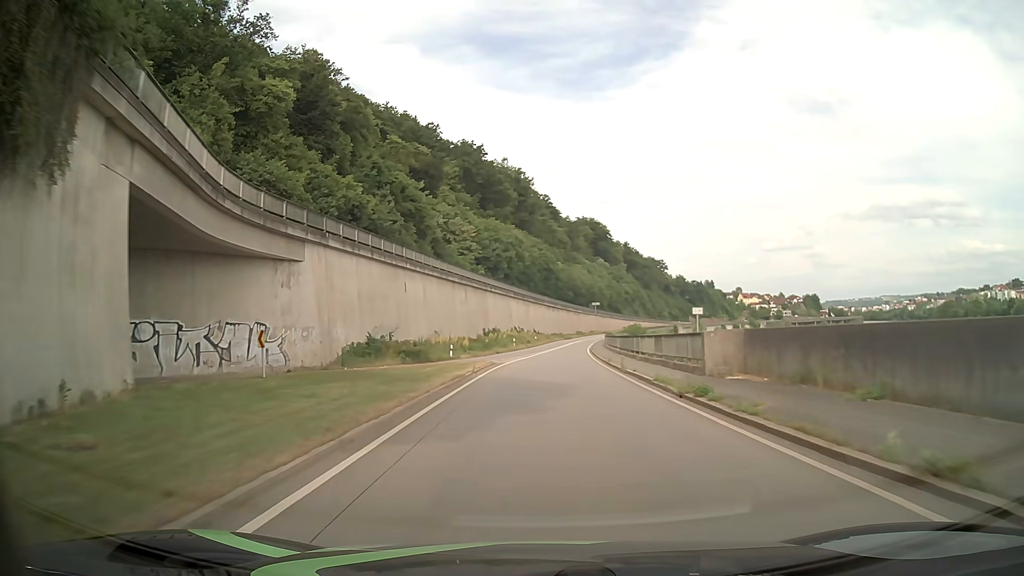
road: primary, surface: asphalt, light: Day
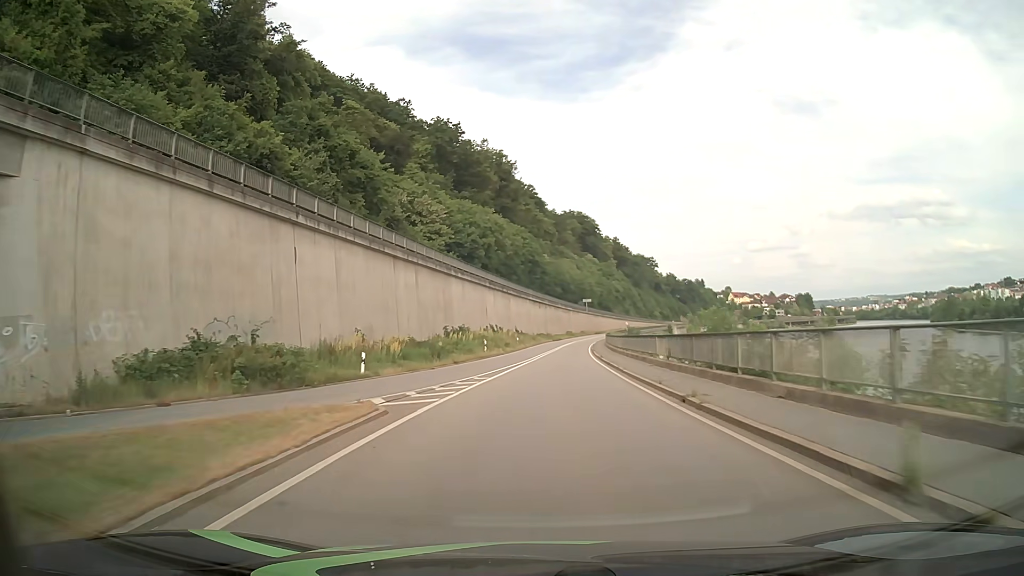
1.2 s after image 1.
(+0.2, +21.5) m; +1°
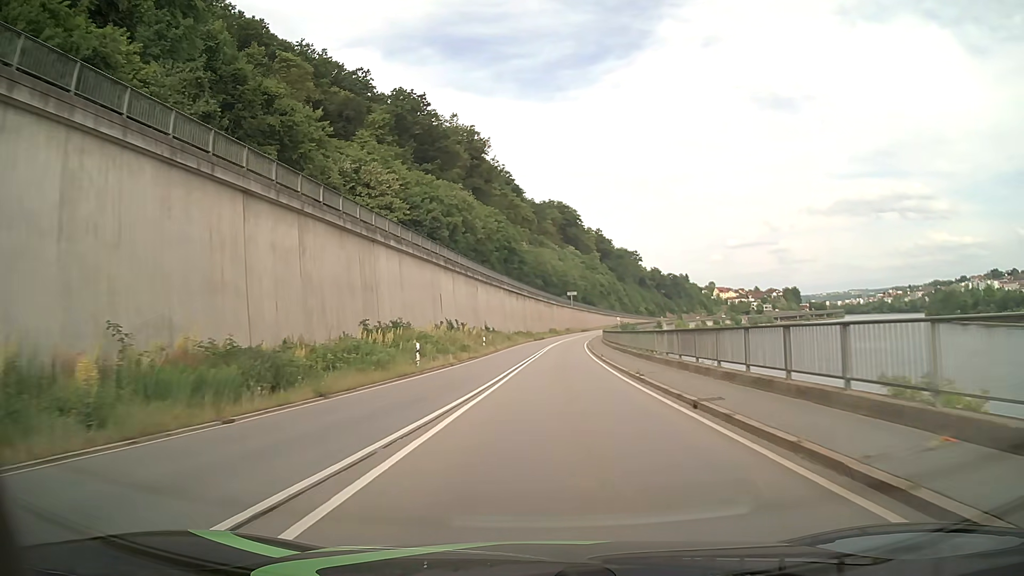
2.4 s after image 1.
(+0.3, +21.5) m; +2°
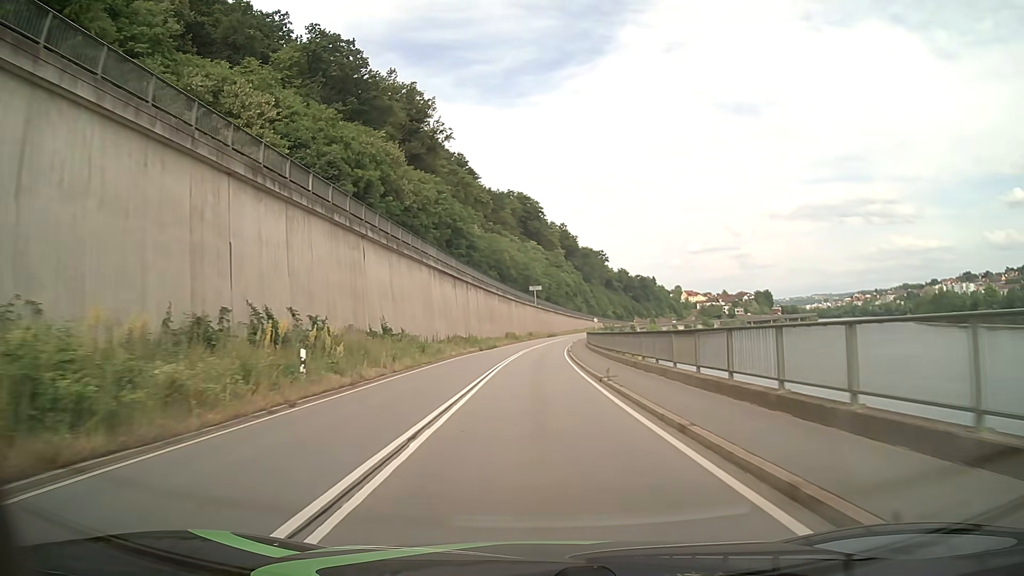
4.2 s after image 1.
(+1.0, +32.2) m; +4°
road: primary_link
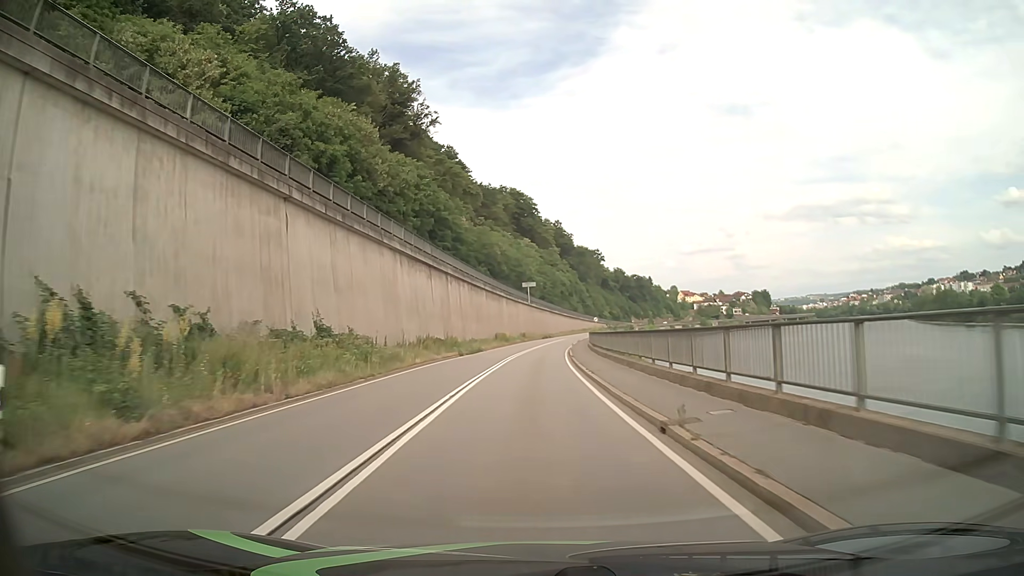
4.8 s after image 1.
(0.0, +10.7) m; 0°
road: primary
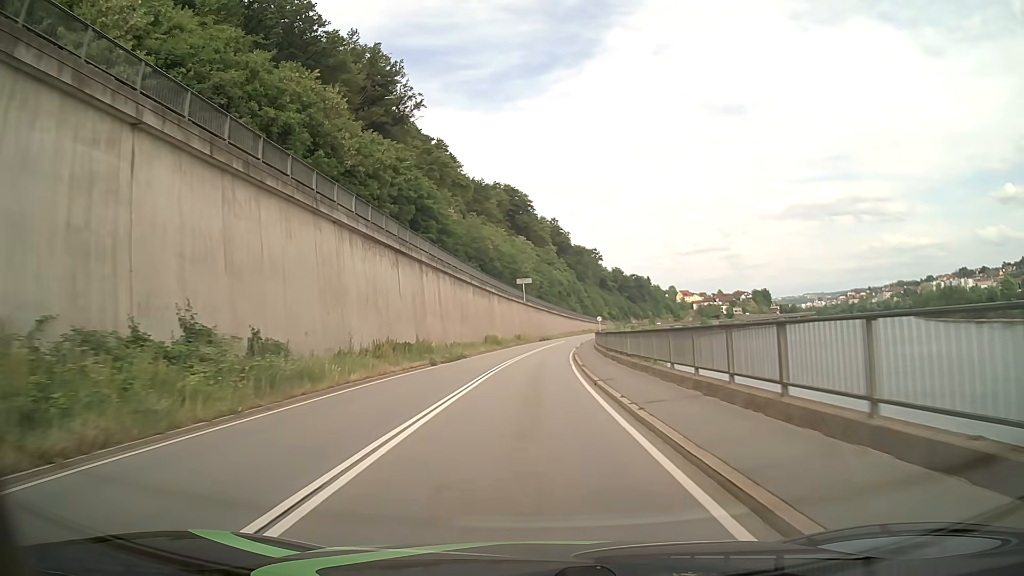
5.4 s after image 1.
(+0.1, +10.7) m; 0°
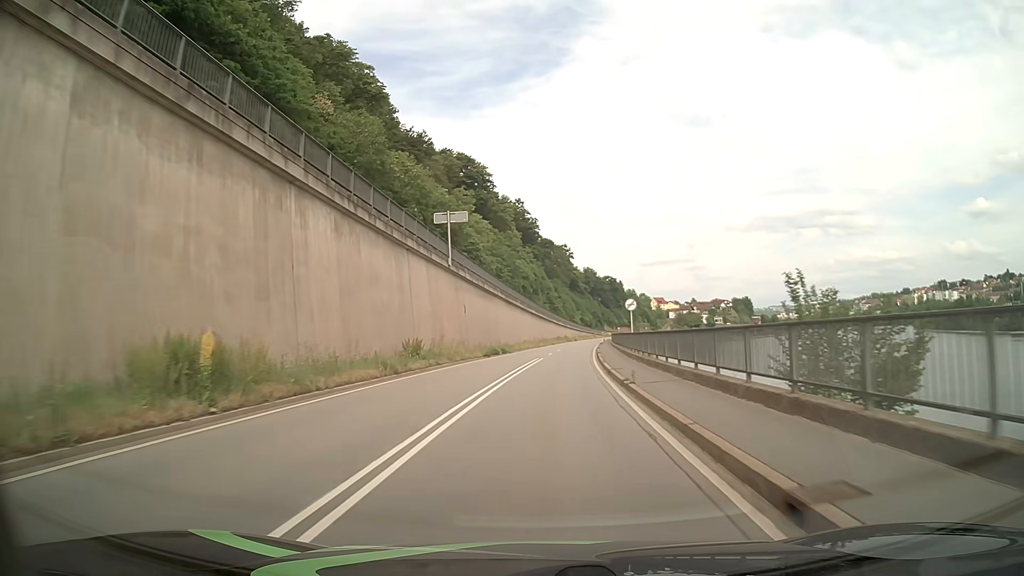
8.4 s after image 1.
(+1.1, +53.6) m; +3°
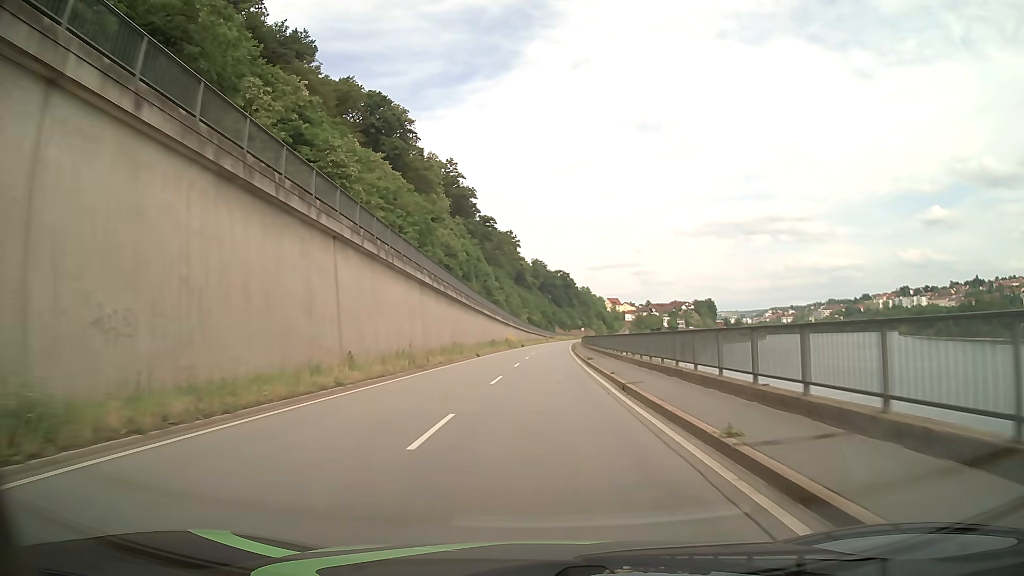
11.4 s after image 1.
(+3.1, +53.4) m; +5°
(0, +10) (0, +20) (0, +30) (+1, +40) (+1, +50) (+1, +60) (+2, +70) (+2, +80) (+3, +90) (+3, +100) m
